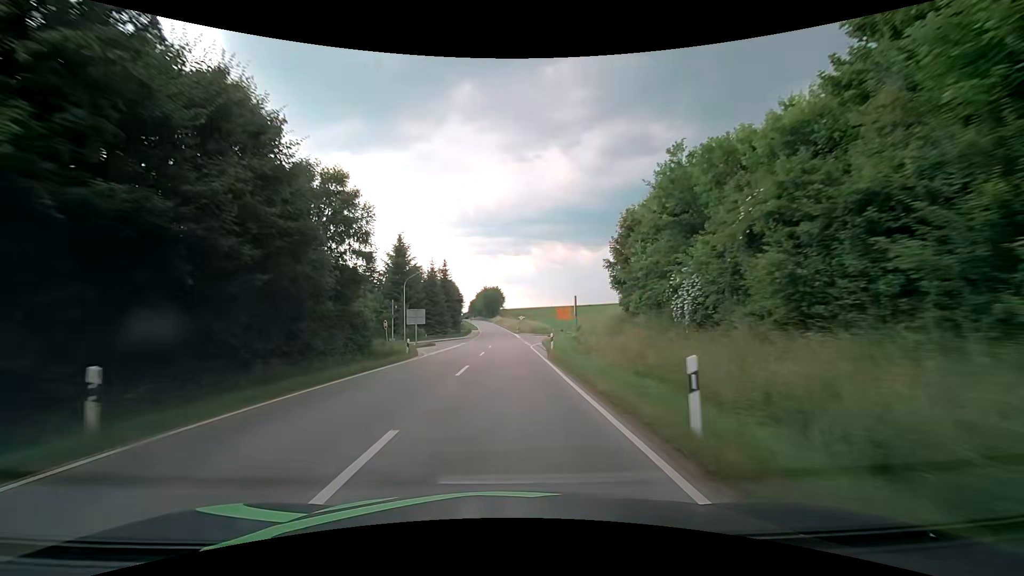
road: secondary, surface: asphalt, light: Day
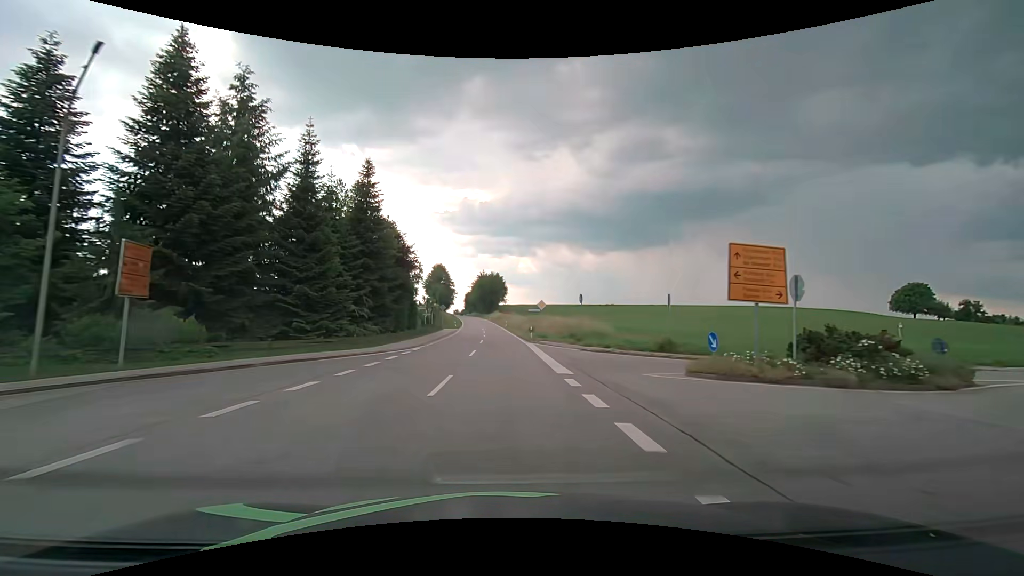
(-0.2, +52.9) m; -1°
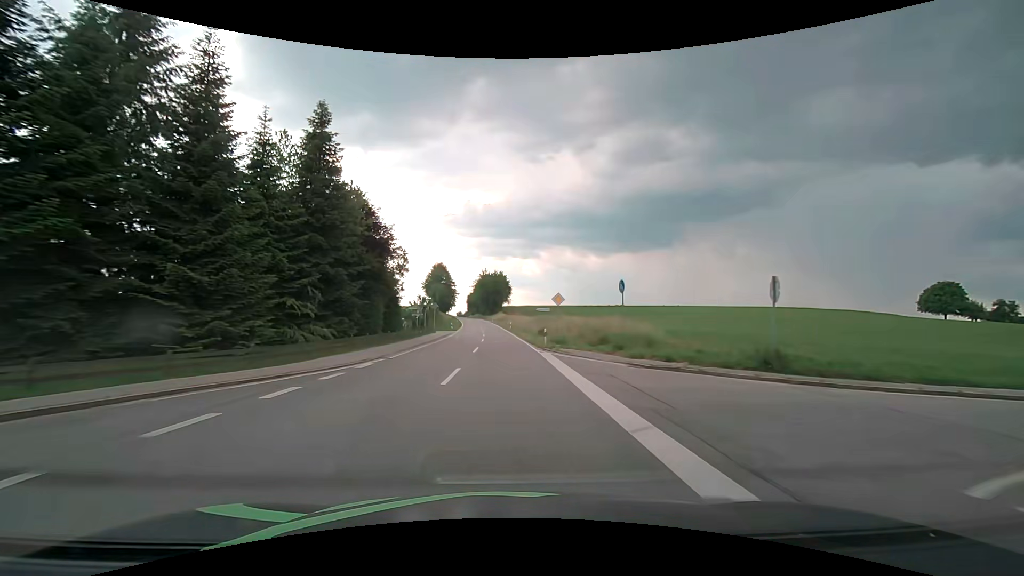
(0.0, +10.5) m; 0°
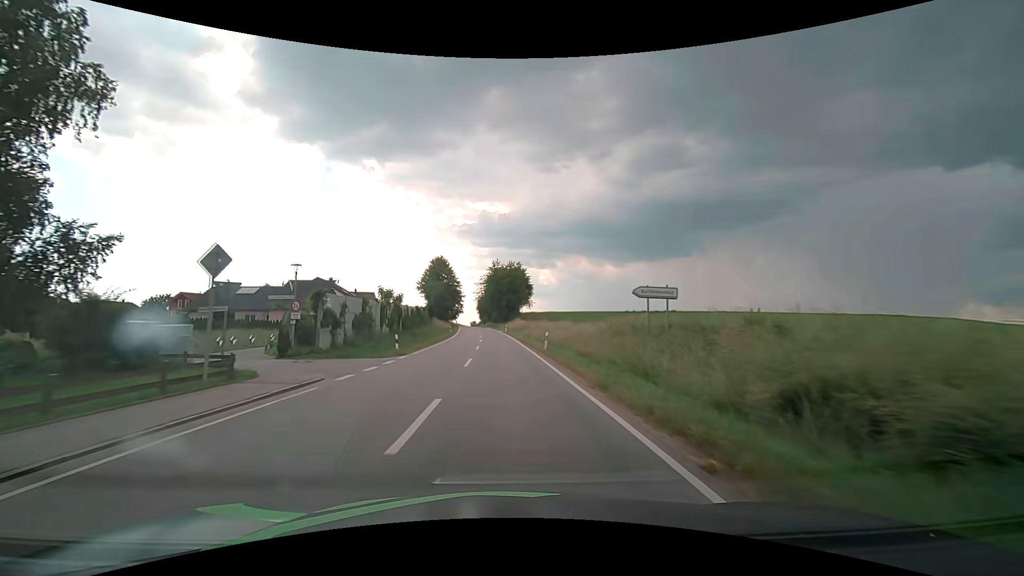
(-0.8, +42.0) m; -2°
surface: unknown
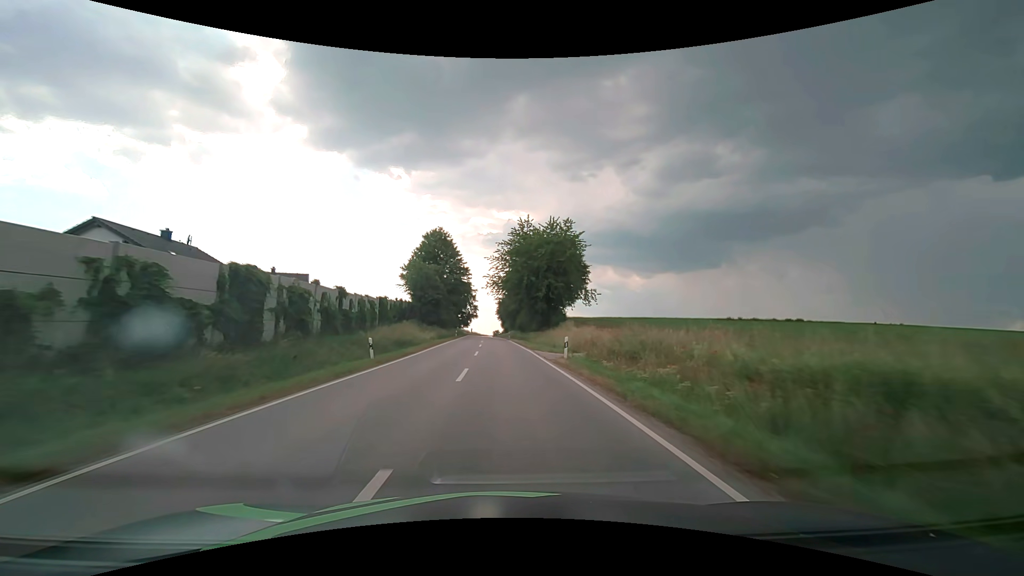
(-1.5, +52.8) m; -3°
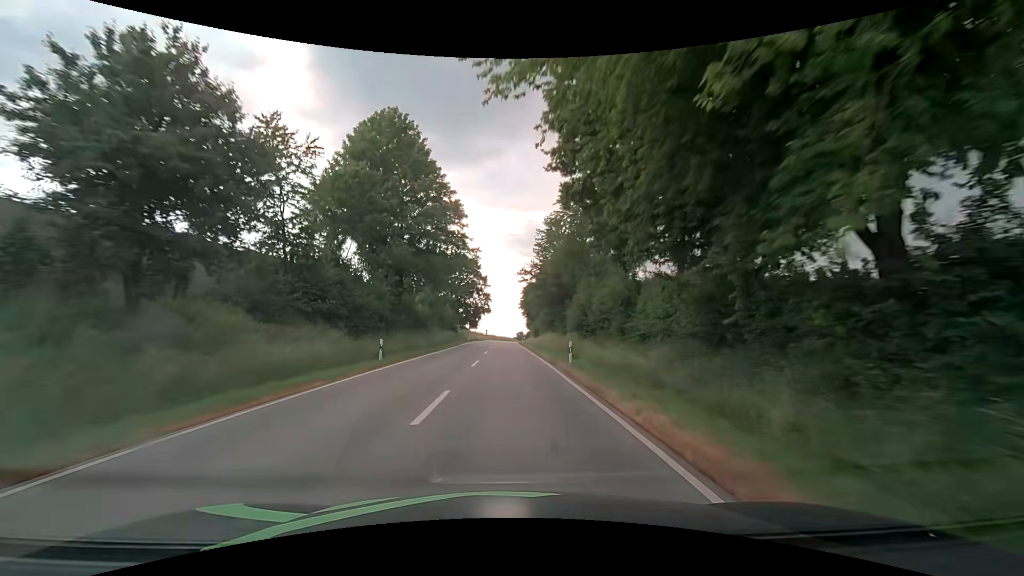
(-1.1, +53.9) m; -3°
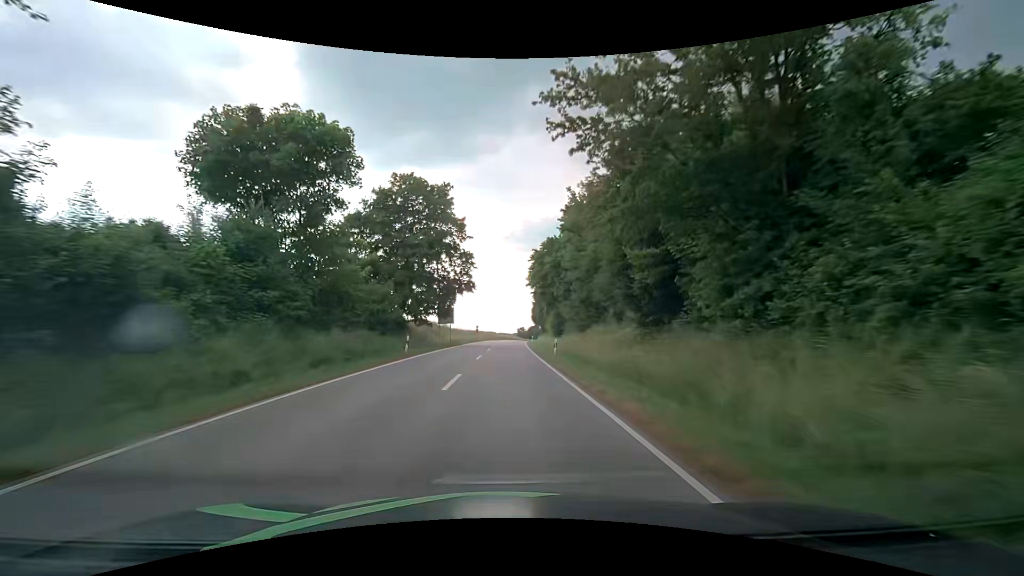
(0.0, +44.4) m; +1°
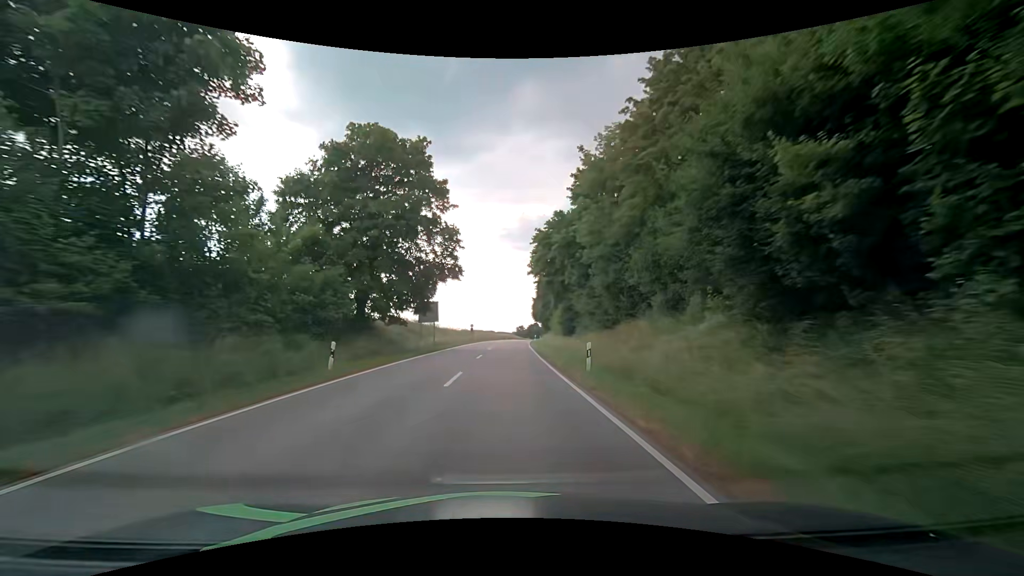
(-0.1, +11.3) m; 0°
(0, +10) (0, +20) (0, +30) (0, +40) (0, +50) (0, +60) (+1, +70) (+1, +80) (+2, +90) (+2, +100) m
